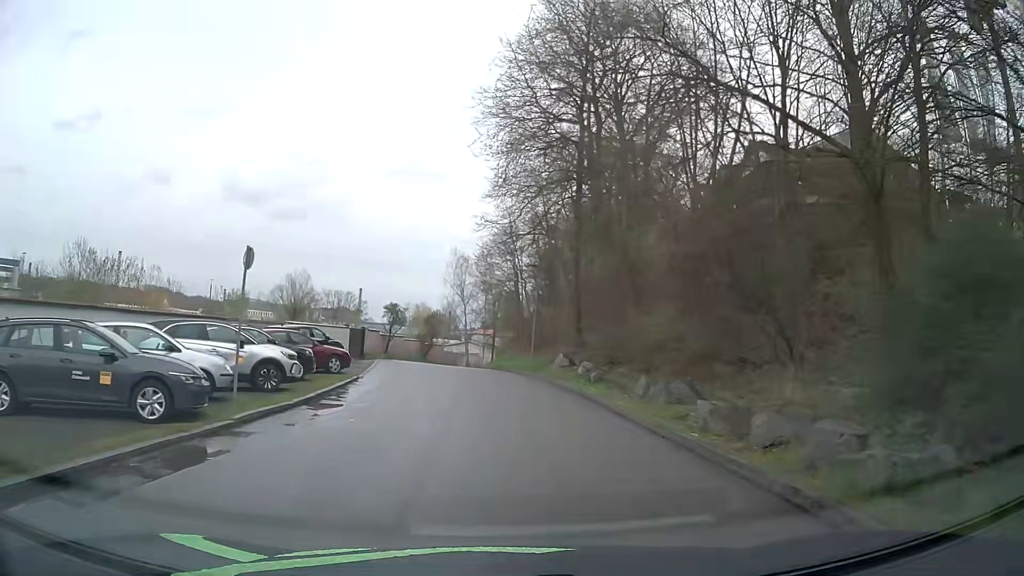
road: residential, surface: asphalt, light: Day
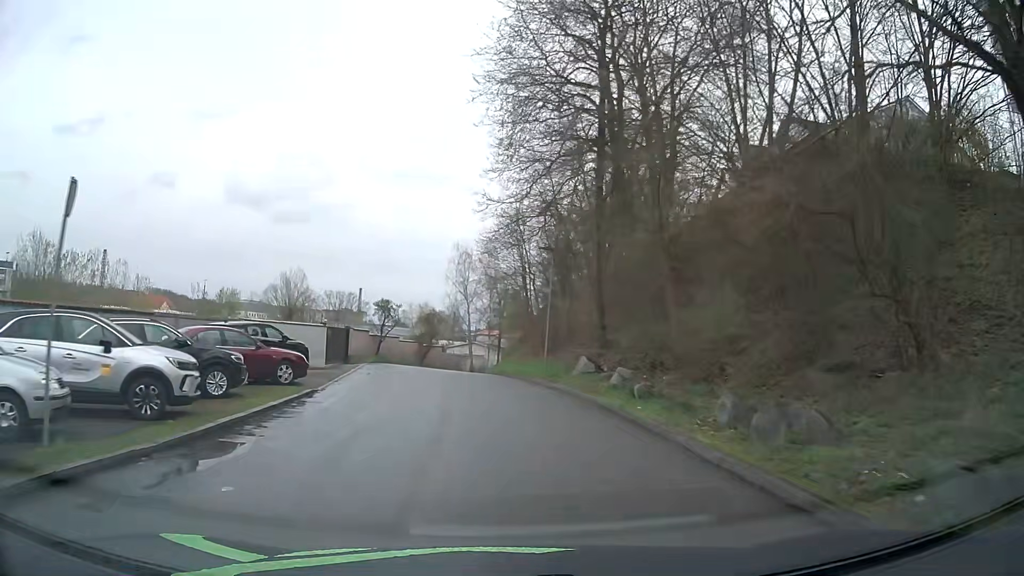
(0.0, +6.0) m; 0°
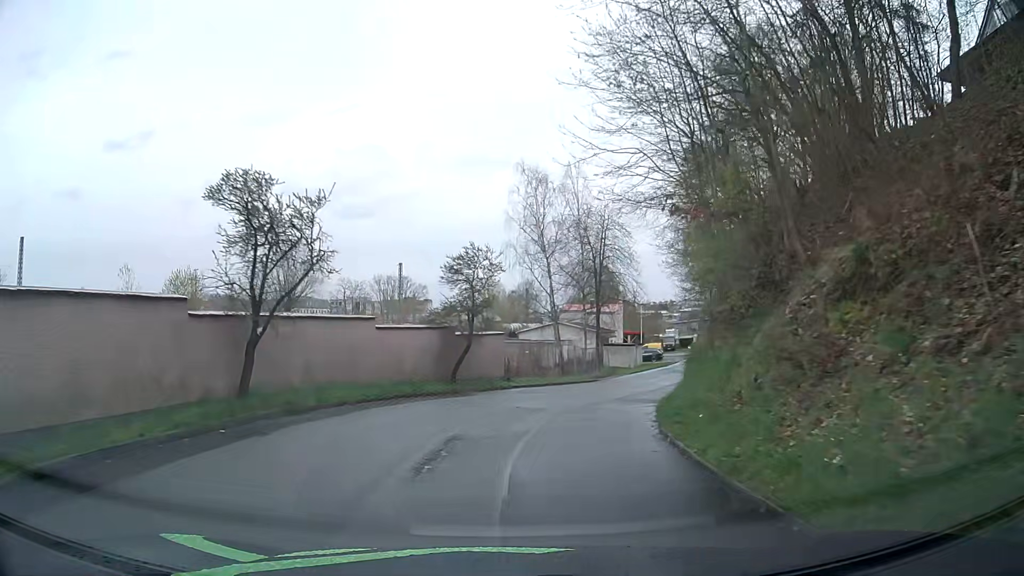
(-2.5, +33.0) m; -6°
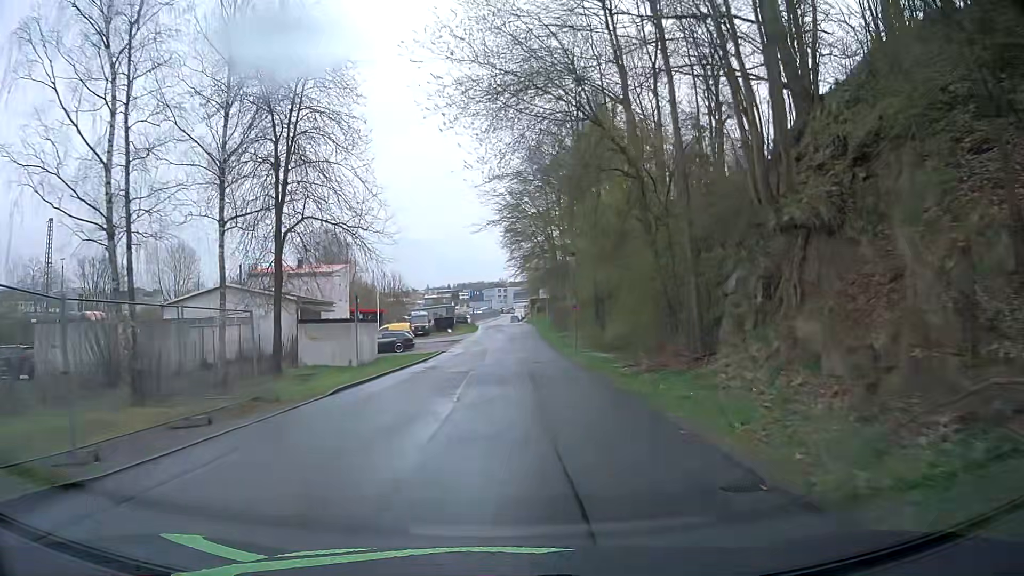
(+6.1, +33.7) m; +21°
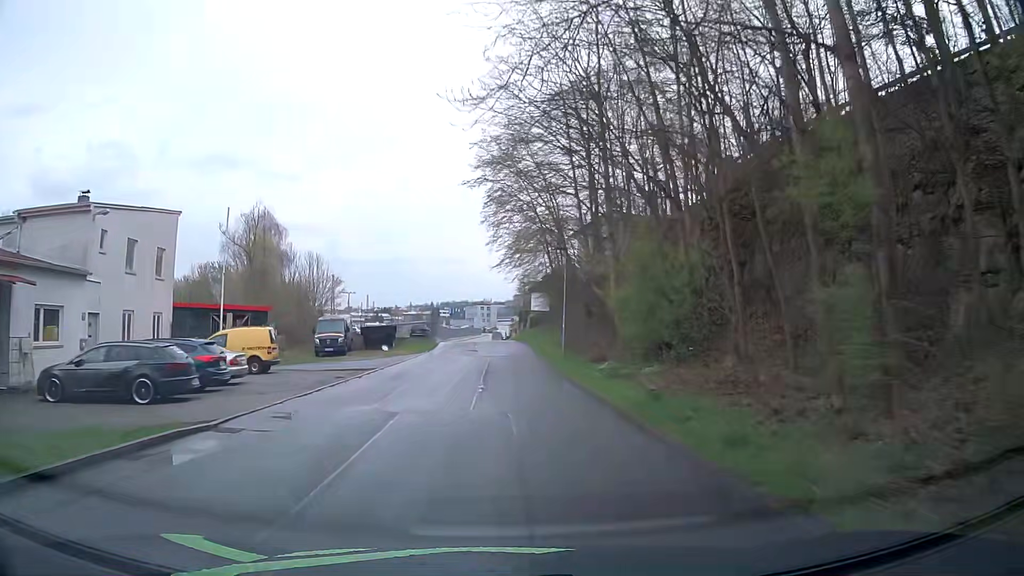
(+0.6, +31.7) m; +2°
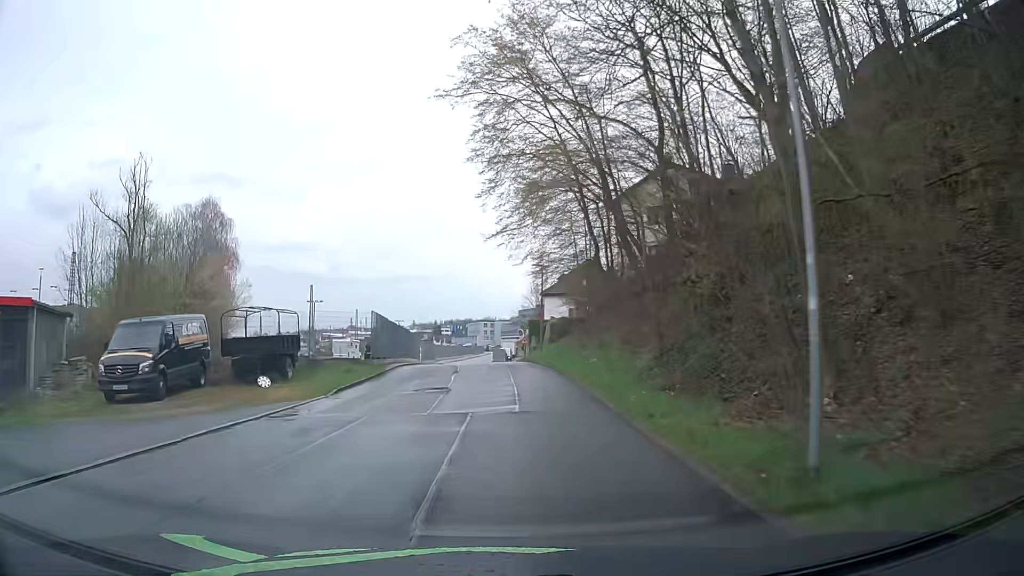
(-0.2, +23.7) m; -1°
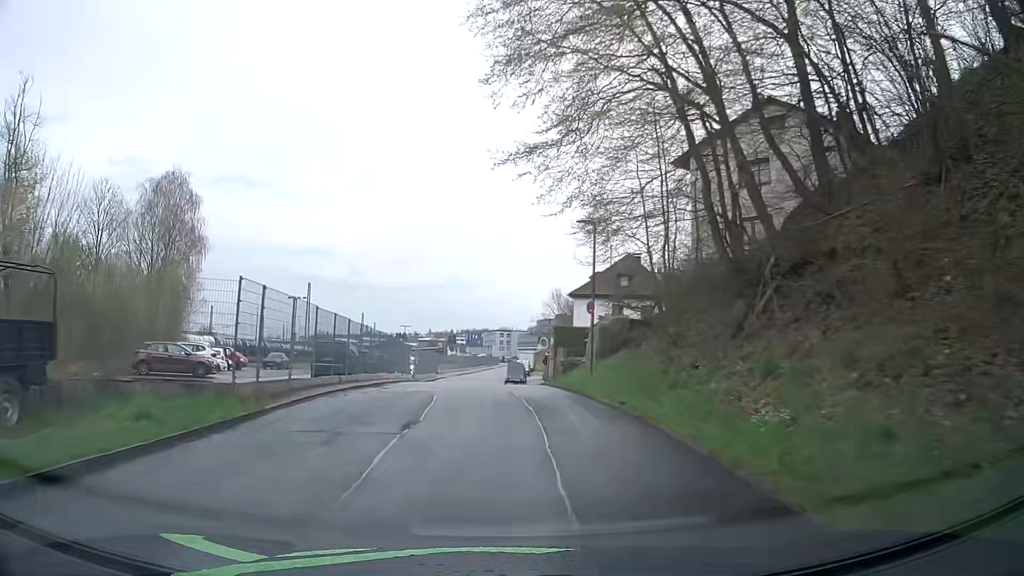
(-0.2, +15.2) m; -2°
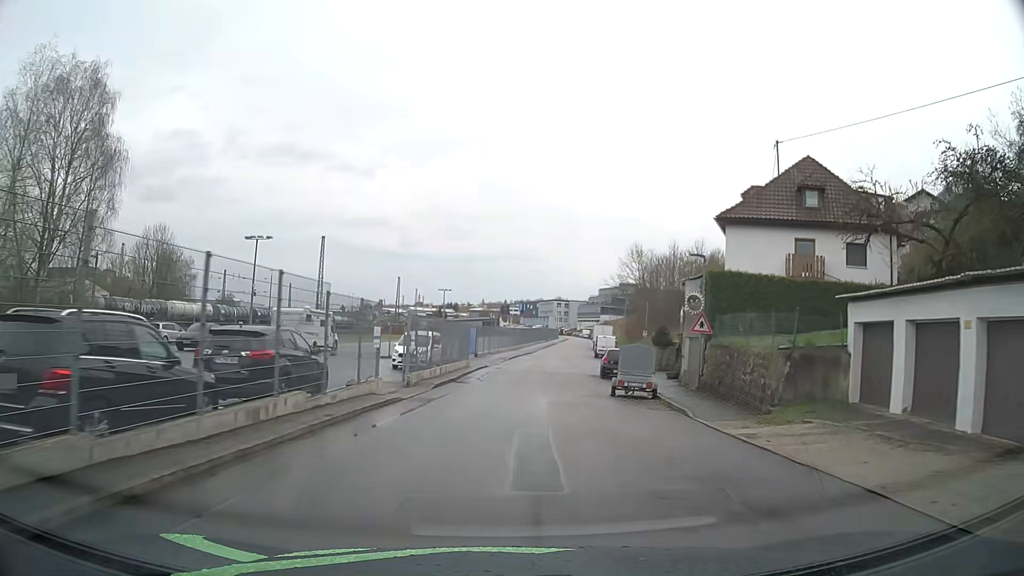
(-1.8, +28.6) m; -4°
(0, +10) (0, +20) (+1, +30) (+2, +40) (+3, +50) (+4, +60) (+6, +70) (+7, +80) (+8, +90) (+10, +99) m
